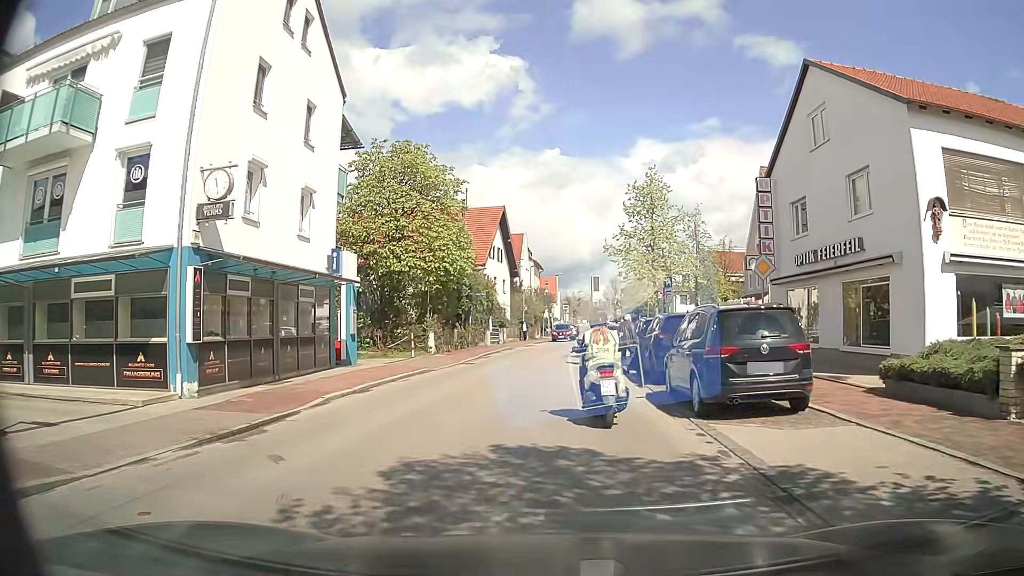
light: Day
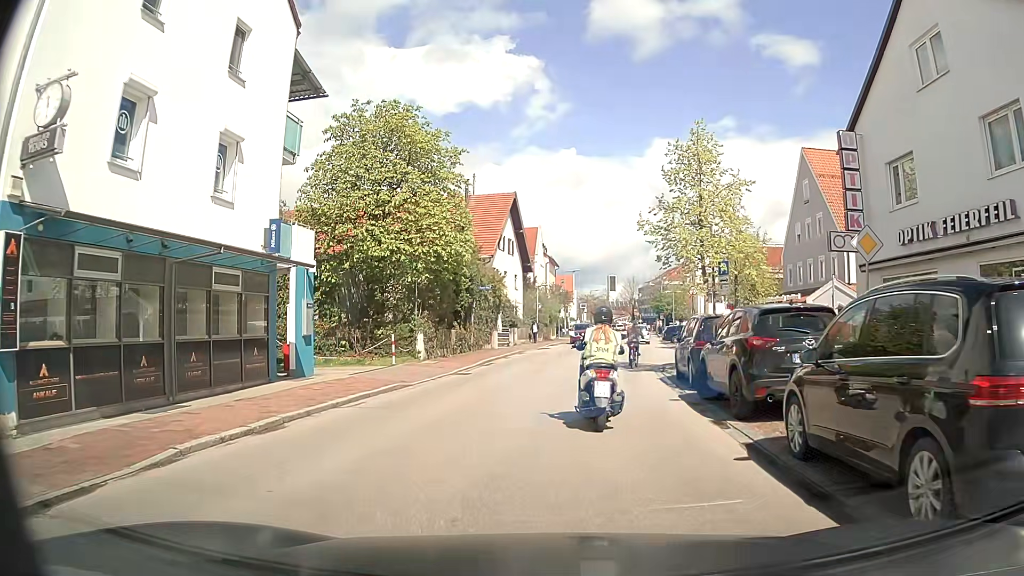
(0.0, +6.1) m; -1°
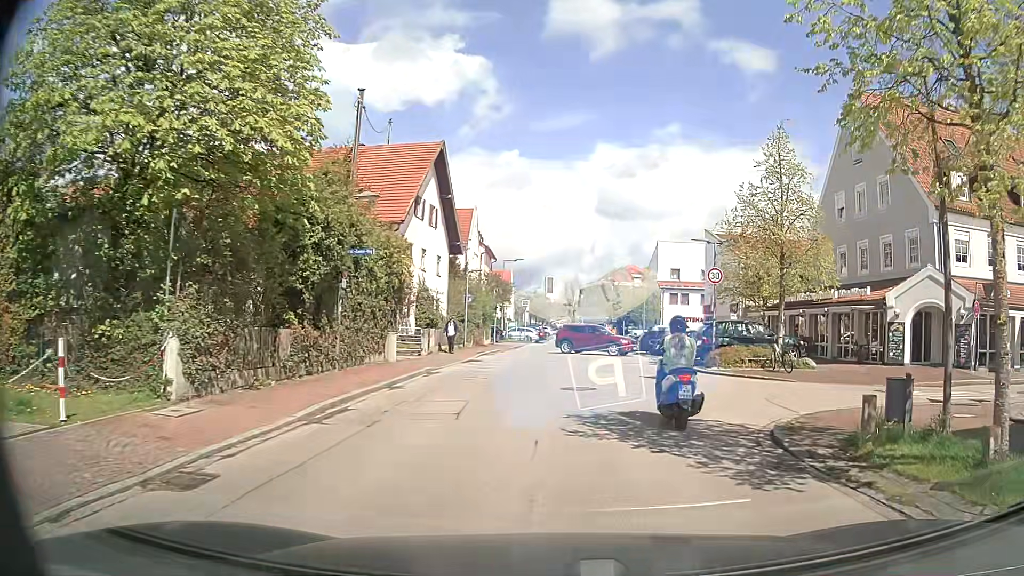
(-0.1, +15.3) m; +6°
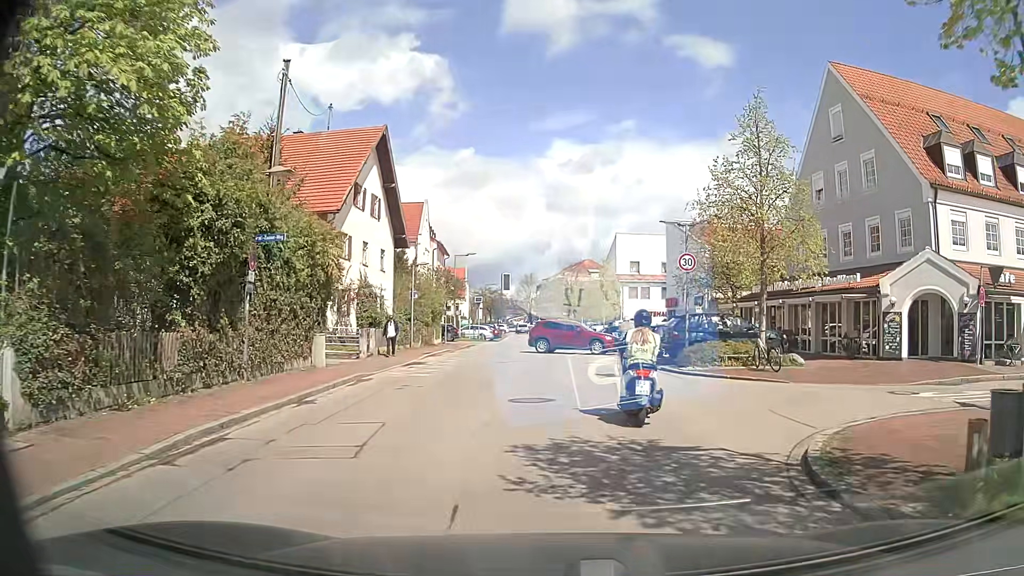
(+0.1, +3.0) m; +3°
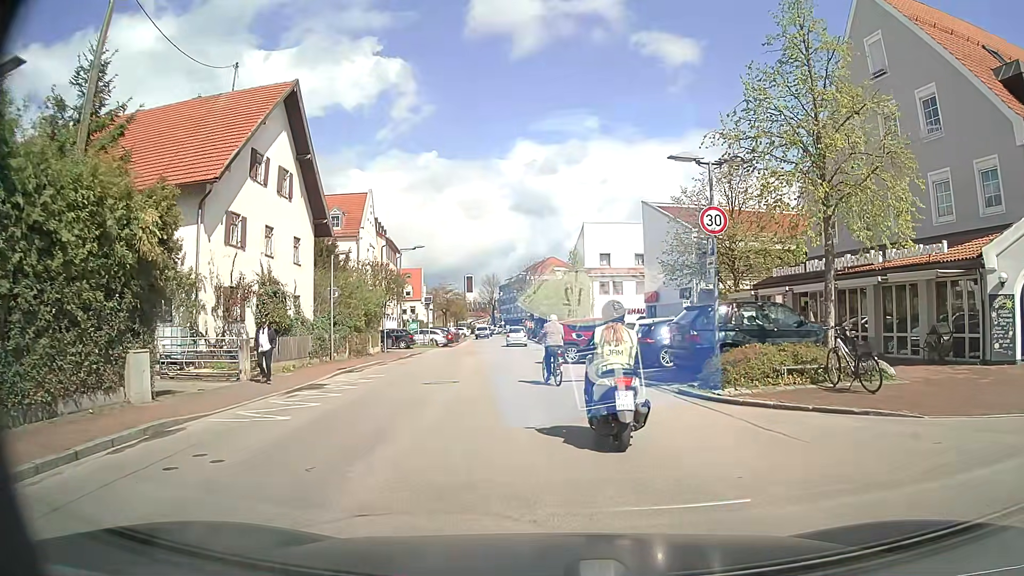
(+0.3, +8.1) m; +4°
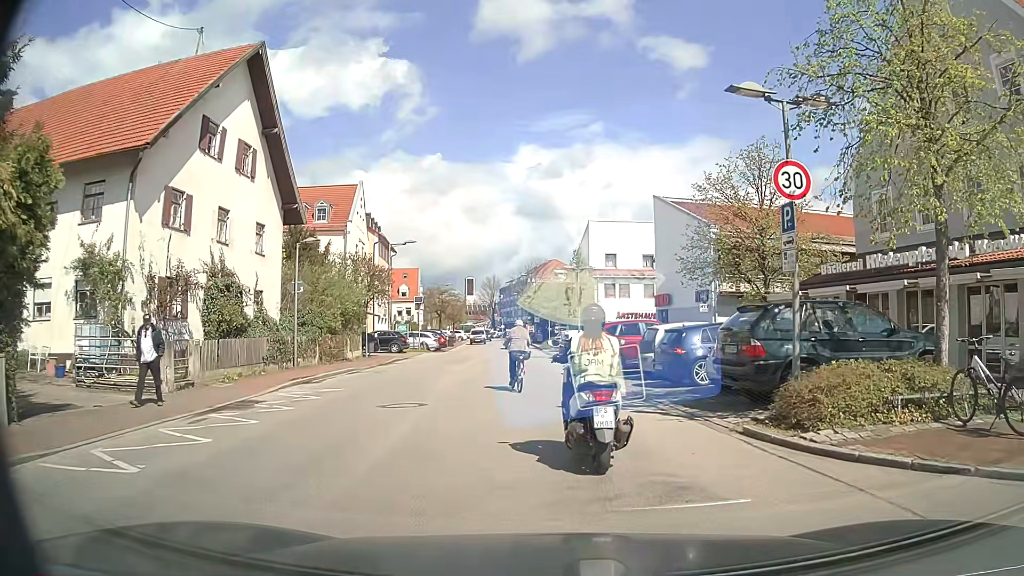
(0.0, +4.4) m; -1°
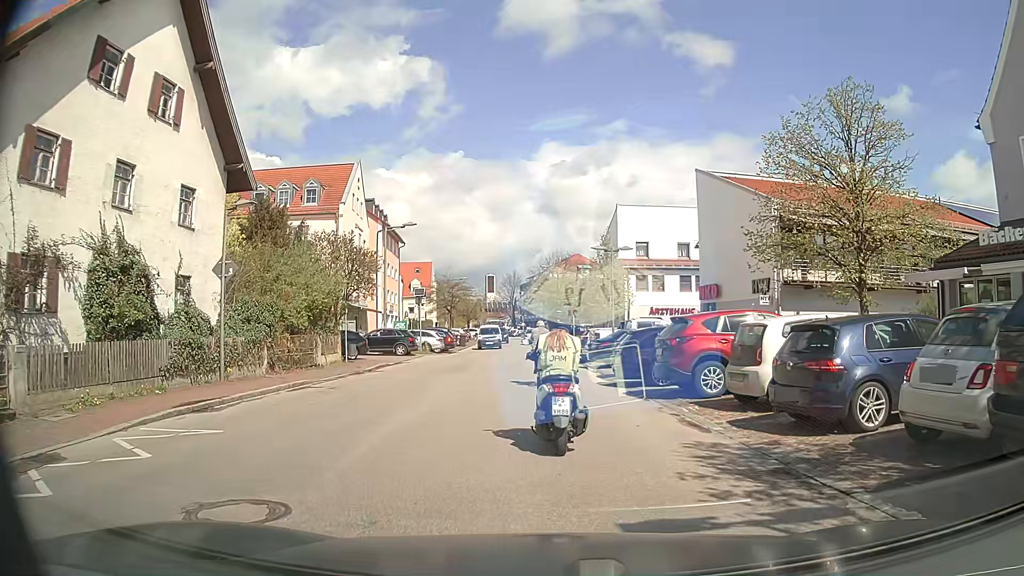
(0.0, +7.5) m; -2°
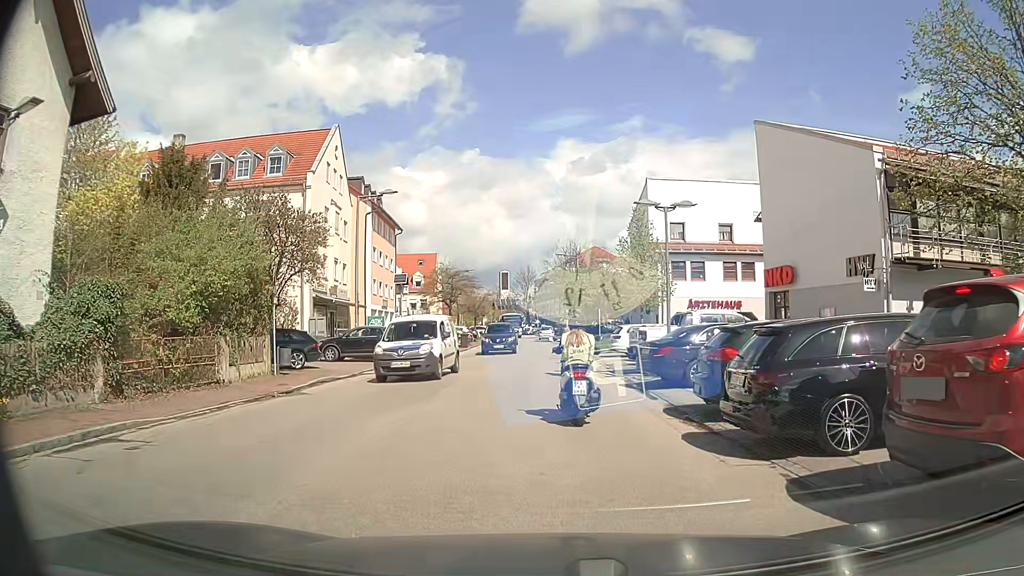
(-0.2, +9.7) m; -1°
(0, +10) (0, +20) (0, +30) (0, +40) (0, +50) (0, +60) (-1, +70) (-1, +80) (-2, +90) (-2, +100) m
